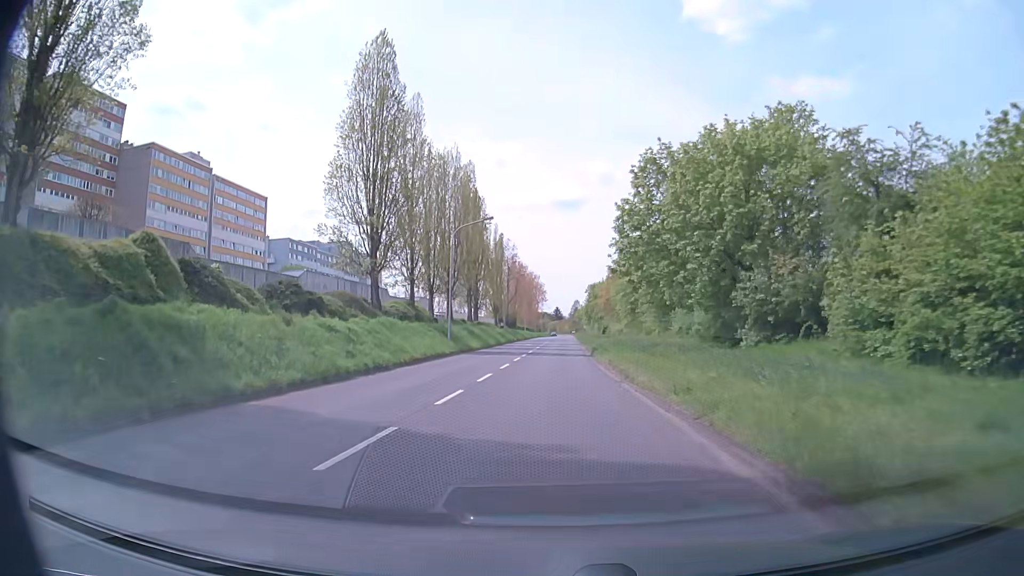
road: secondary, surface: asphalt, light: Day
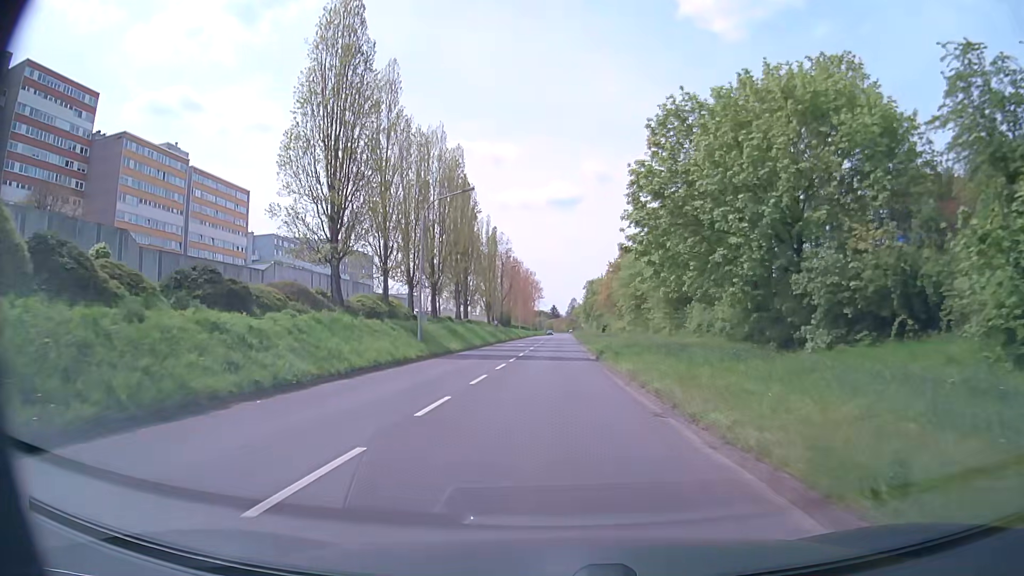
(0.0, +8.0) m; 0°
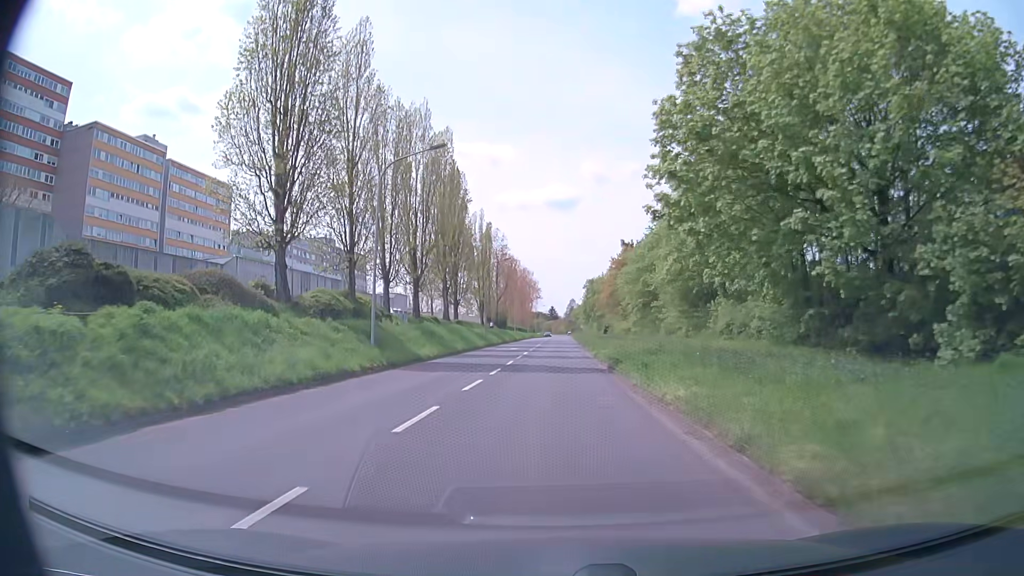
(0.0, +8.0) m; 0°
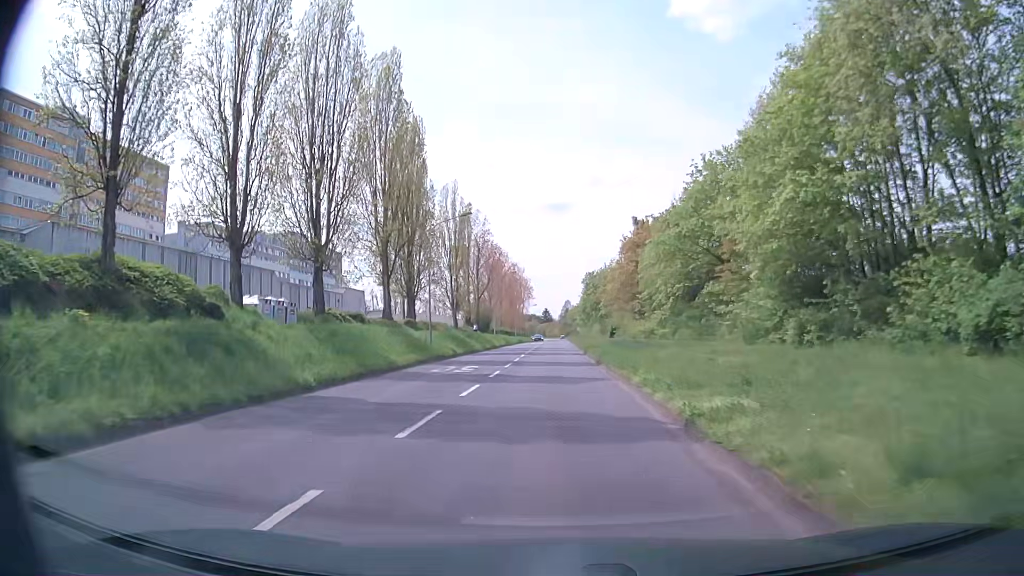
(-0.1, +24.2) m; 0°
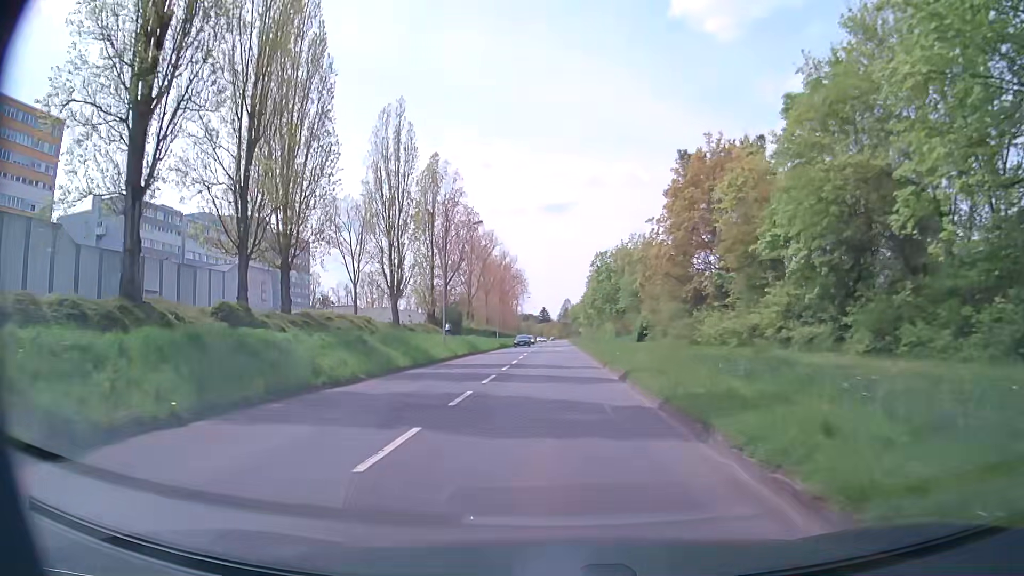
(+0.2, +32.6) m; +1°
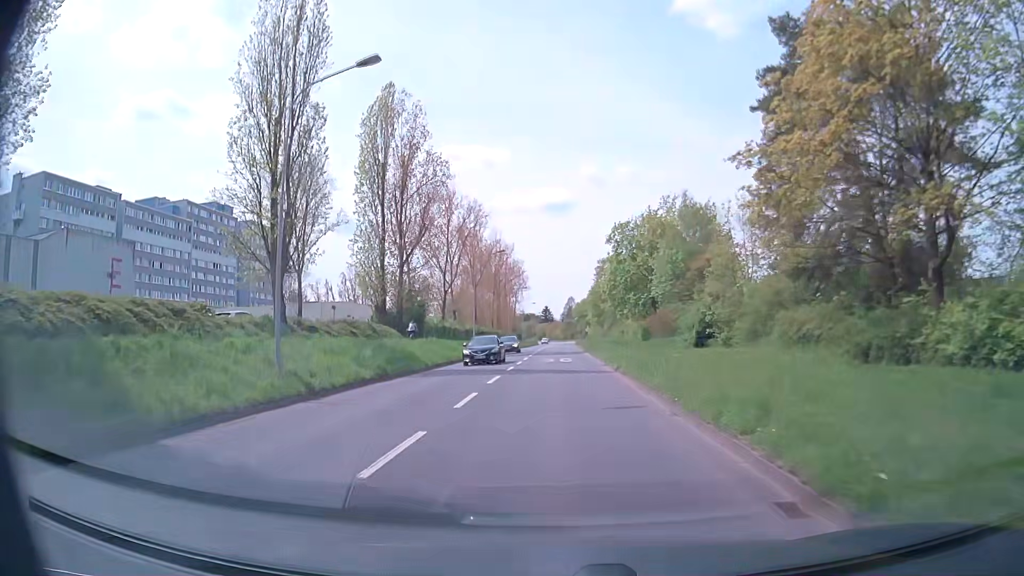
(0.0, +24.4) m; 0°
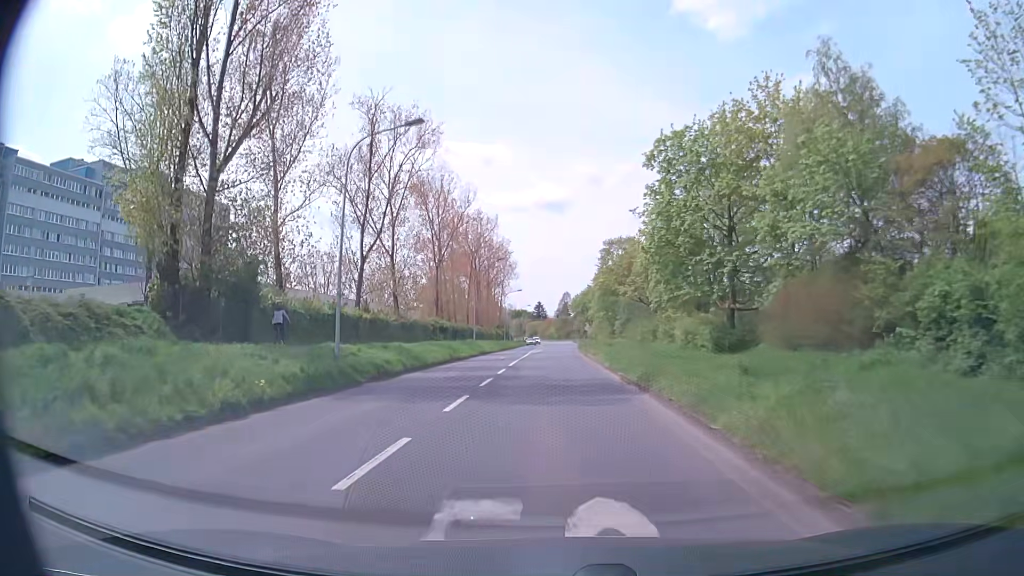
(+0.1, +31.6) m; +1°
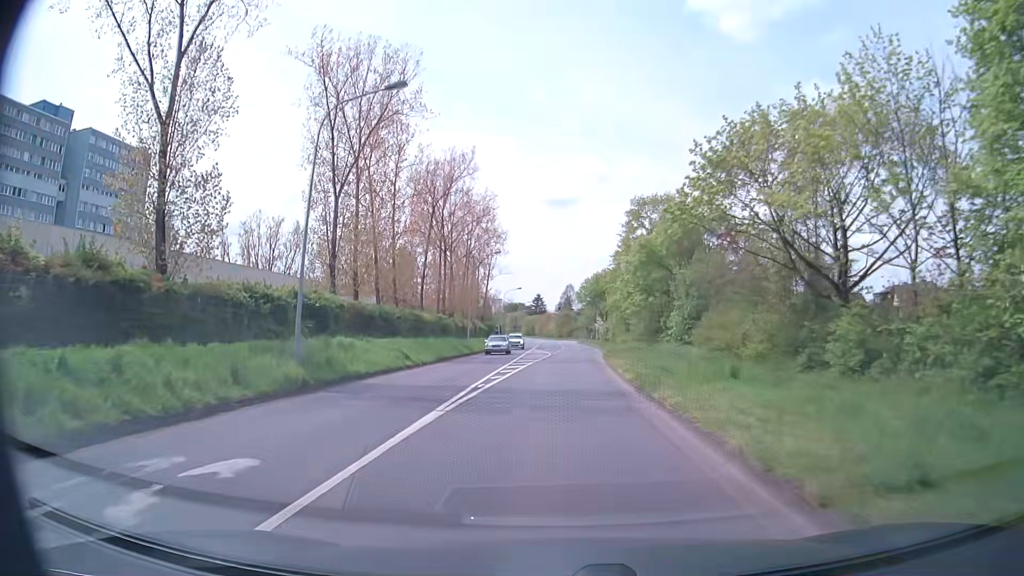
(-0.1, +39.0) m; 0°
(0, +10) (0, +20) (+1, +30) (+1, +40) (+2, +50) (+2, +60) (+3, +70) (+3, +80) (+3, +90) (+3, +100) m
